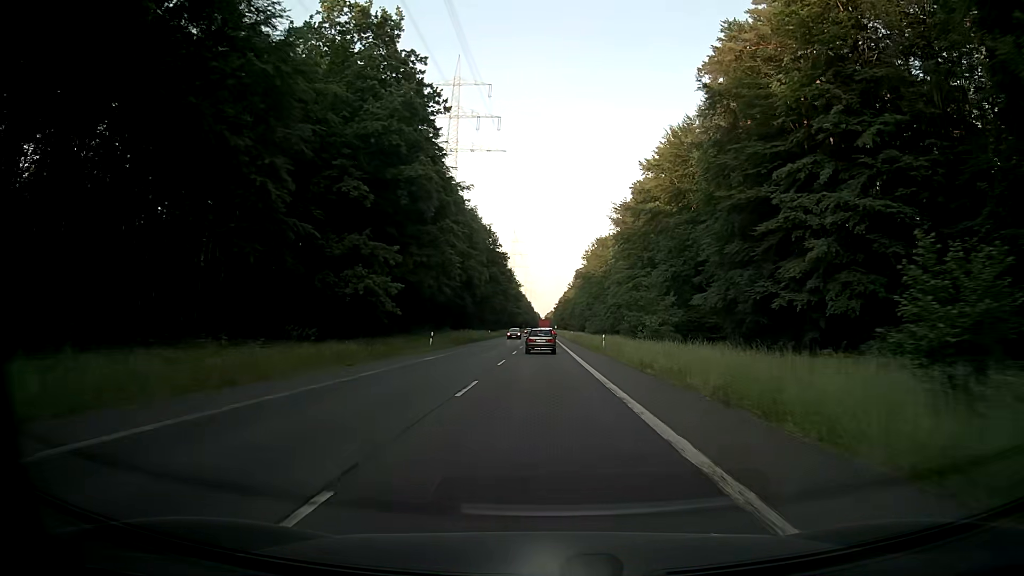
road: secondary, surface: asphalt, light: Day
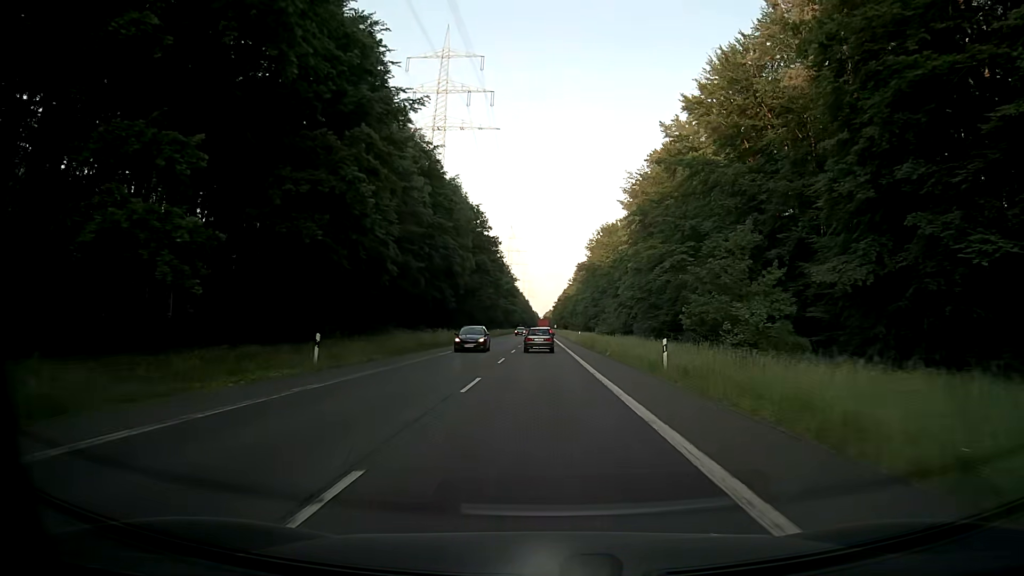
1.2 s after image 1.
(+0.1, +23.3) m; 0°
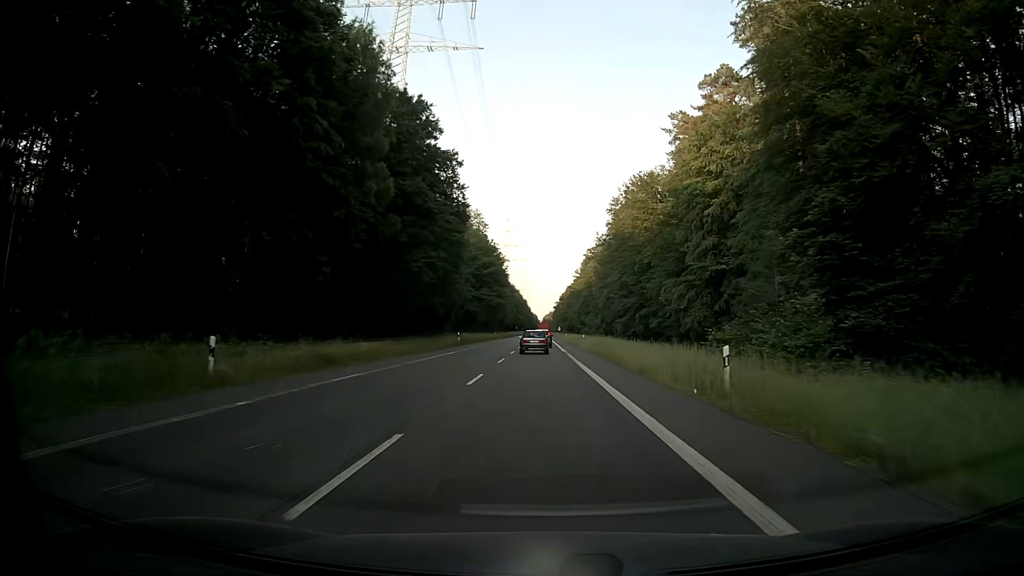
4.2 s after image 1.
(0.0, +57.6) m; 0°
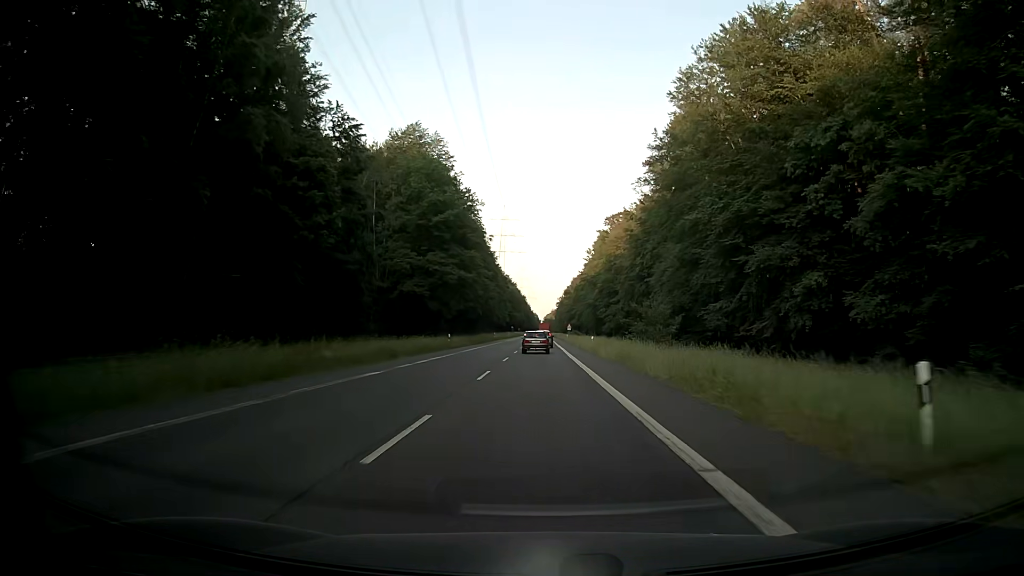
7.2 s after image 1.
(+0.1, +57.9) m; 0°
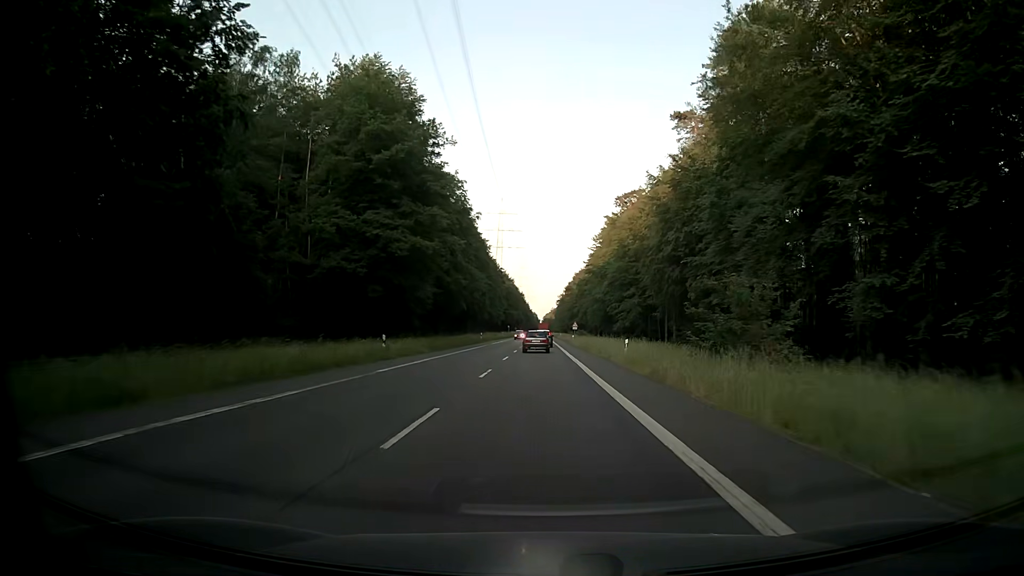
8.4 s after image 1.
(0.0, +23.3) m; 0°
(0, +10) (0, +20) (0, +30) (0, +40) (0, +50) (0, +60) (0, +70) (0, +80) (0, +90) (0, +100) m
